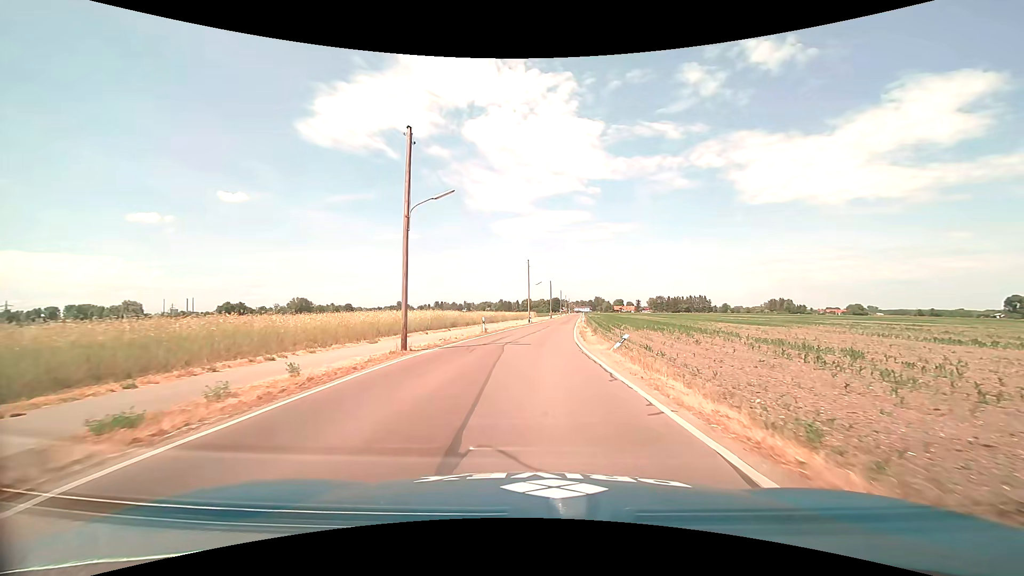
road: tertiary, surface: asphalt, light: Day
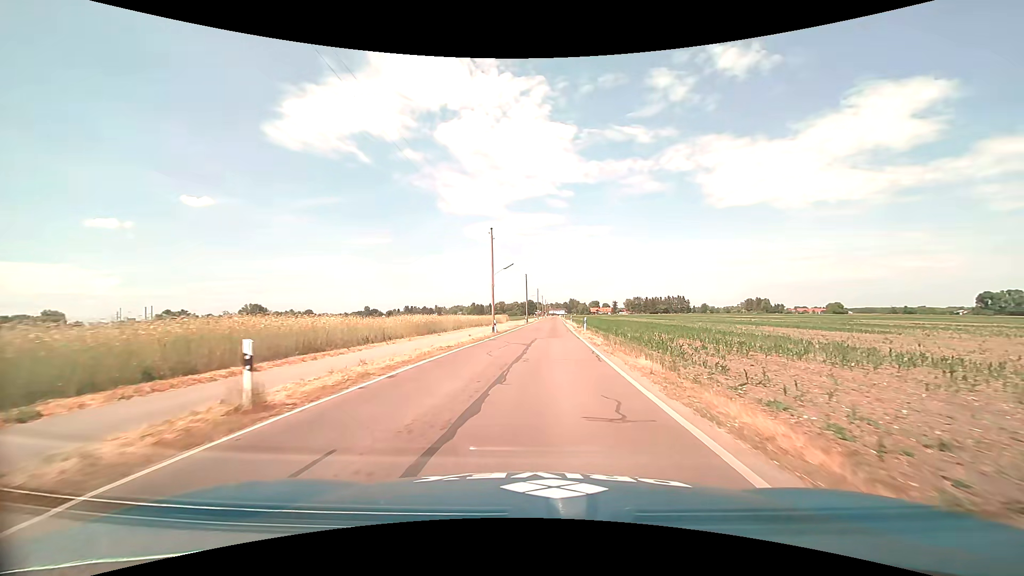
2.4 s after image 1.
(+0.5, +27.2) m; +3°
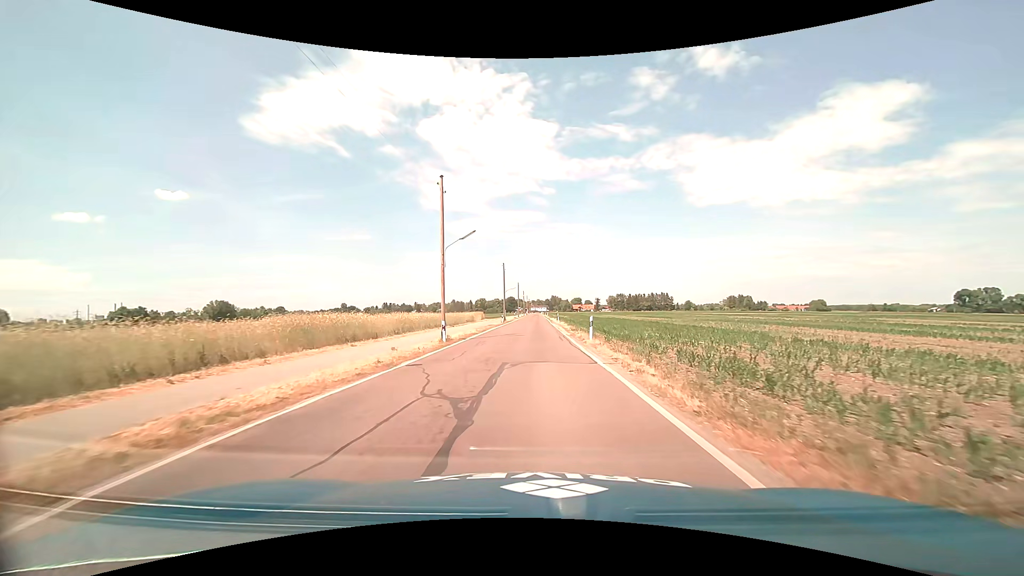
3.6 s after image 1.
(+0.4, +15.0) m; +2°
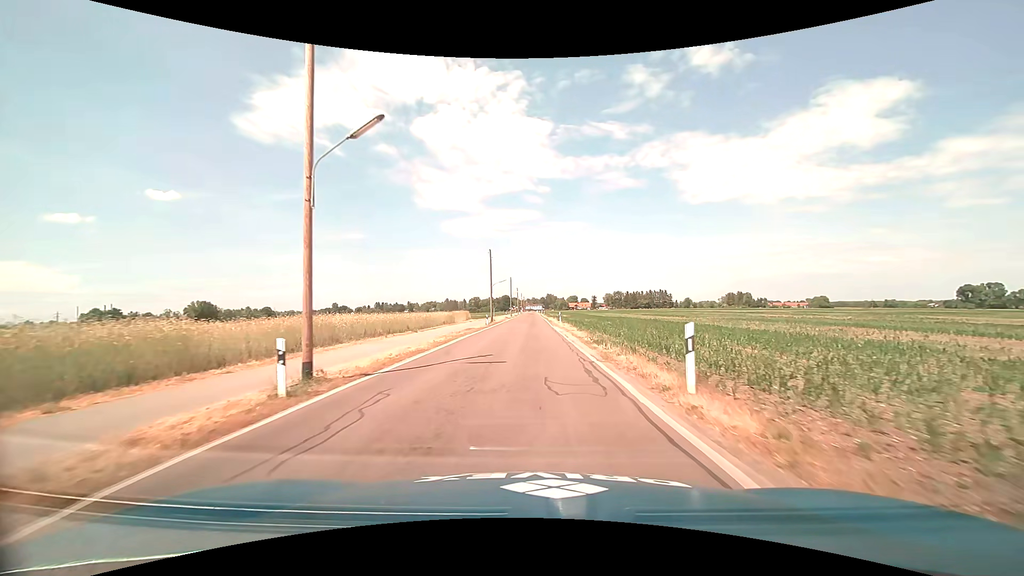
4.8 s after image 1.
(+0.1, +14.9) m; +1°
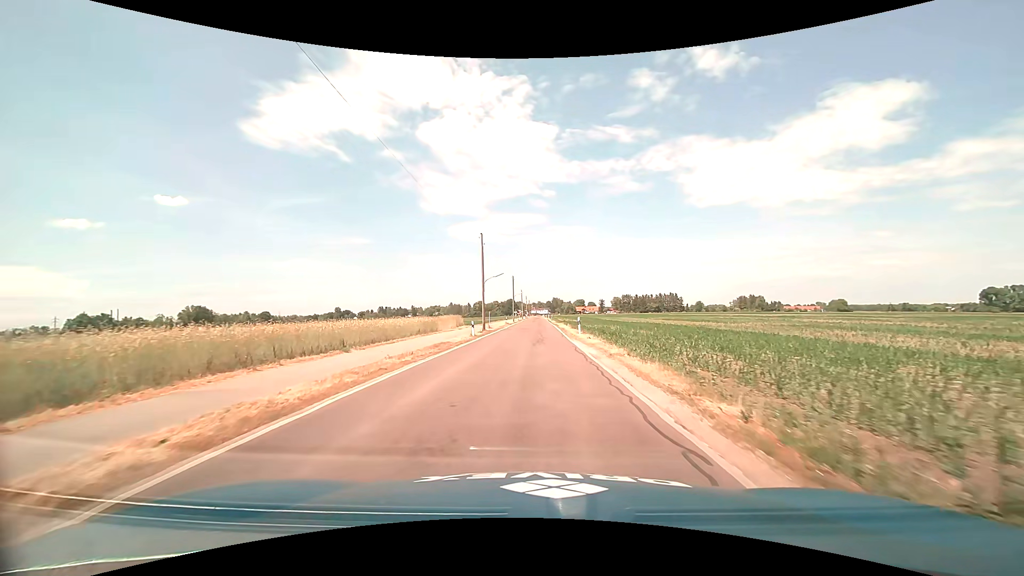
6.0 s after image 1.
(-0.1, +15.1) m; -1°
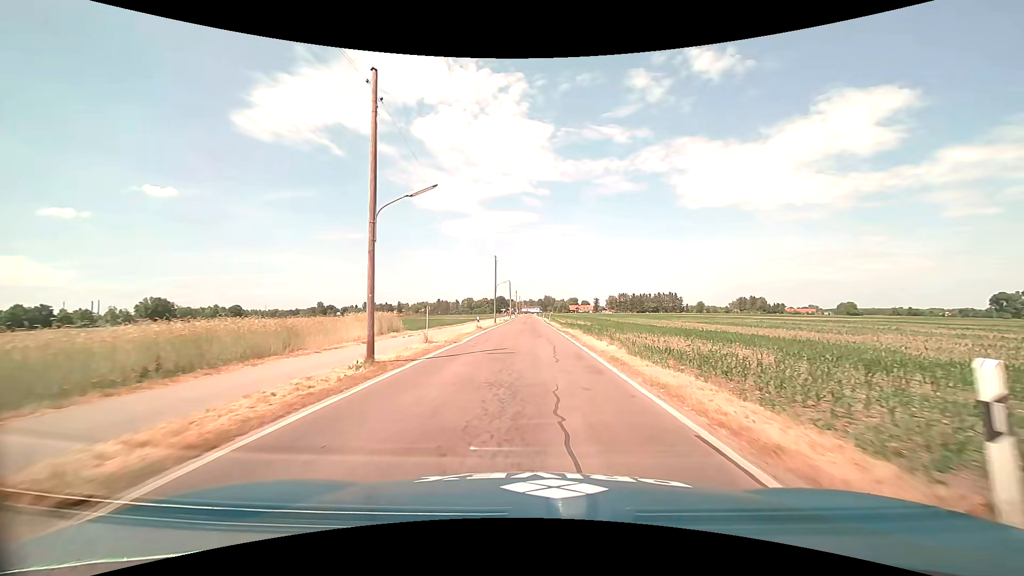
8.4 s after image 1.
(-0.2, +29.6) m; +1°
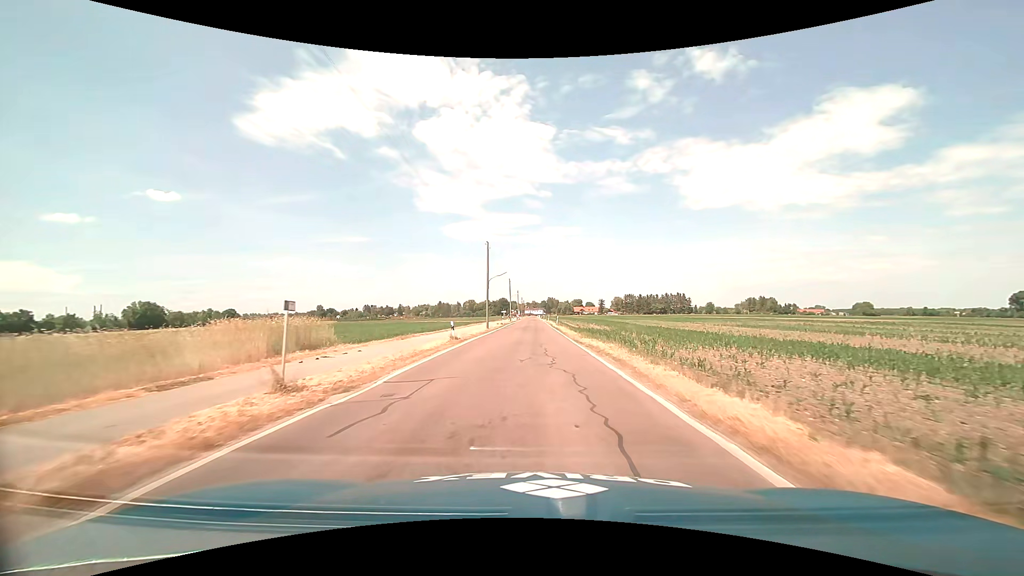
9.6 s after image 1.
(0.0, +14.4) m; 0°
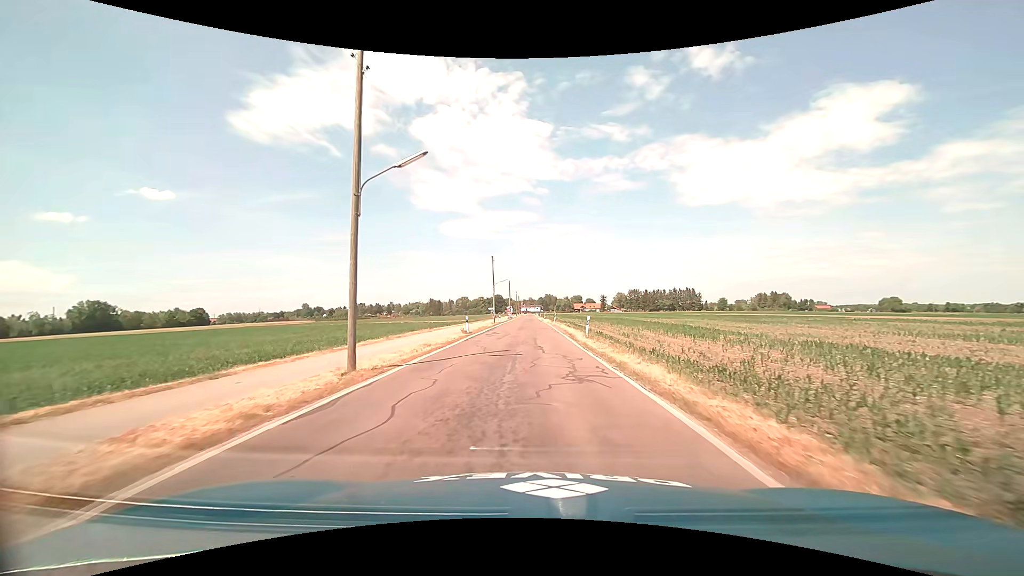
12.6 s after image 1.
(-0.1, +36.1) m; +1°
(0, +10) (0, +20) (0, +30) (0, +40) (-1, +50) (-1, +60) (-1, +70) (-1, +80) (-1, +90) (-1, +100) m
